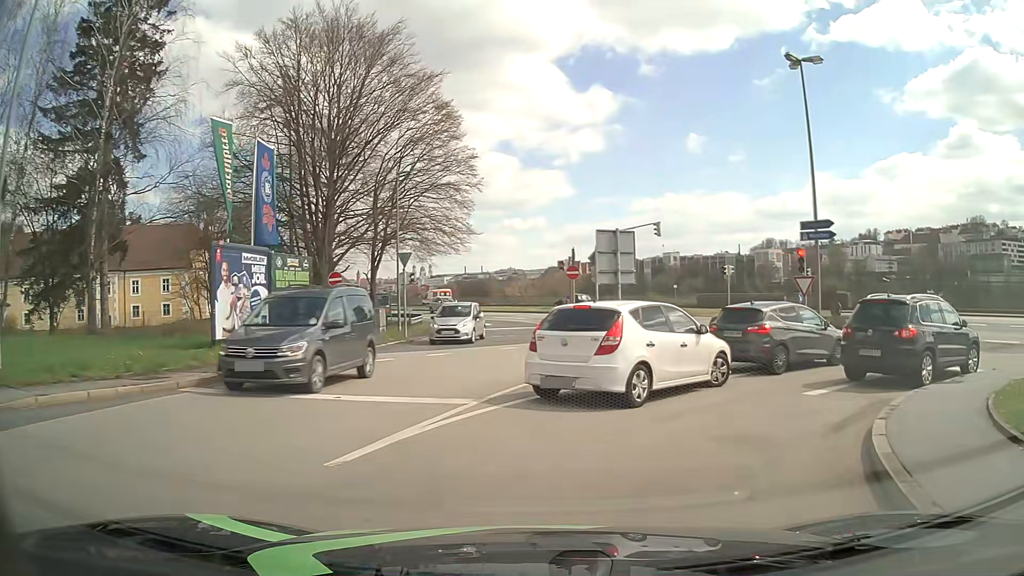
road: tertiary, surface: asphalt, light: Day
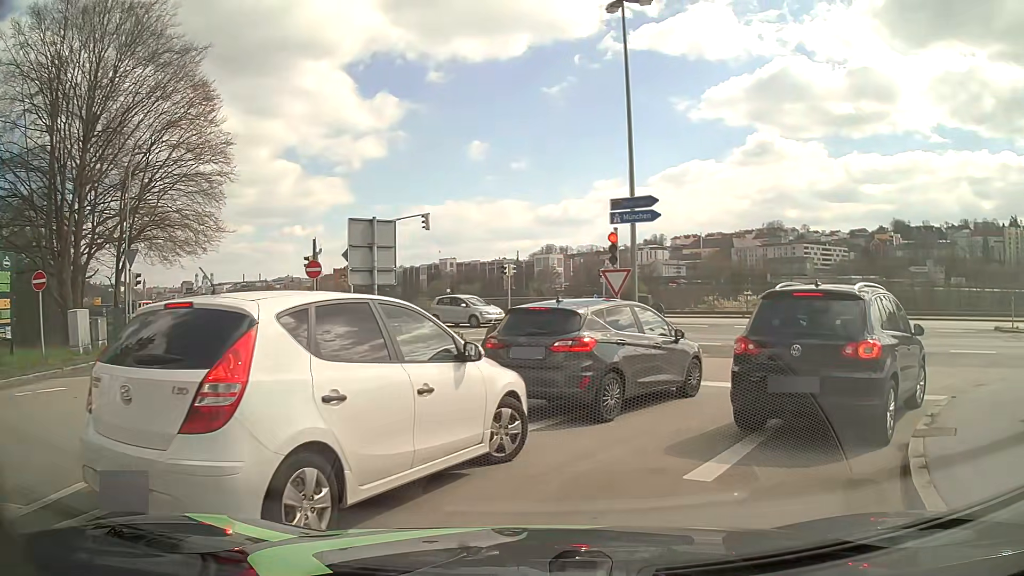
(+0.9, +5.5) m; +19°
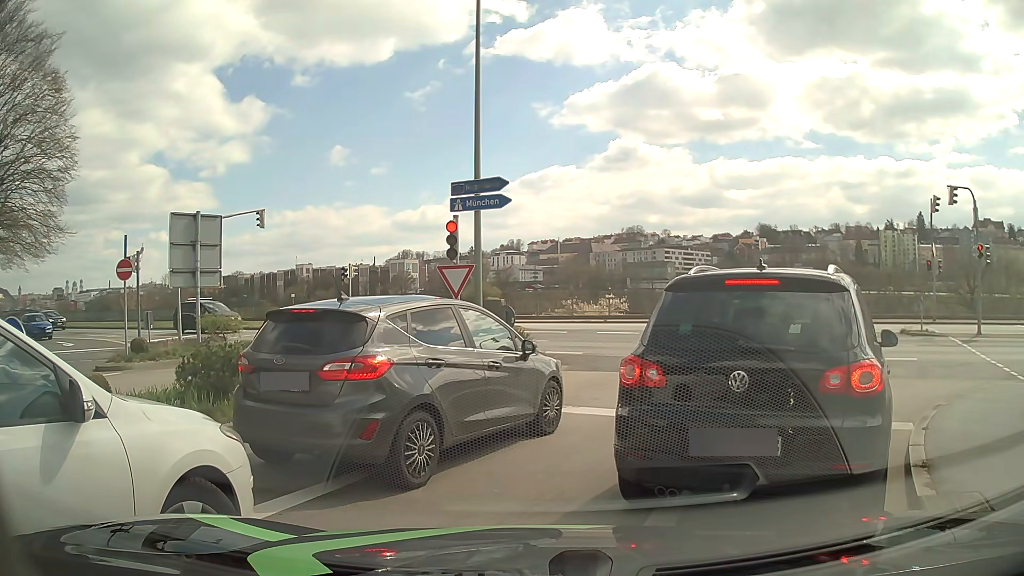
(+0.3, +2.8) m; +12°
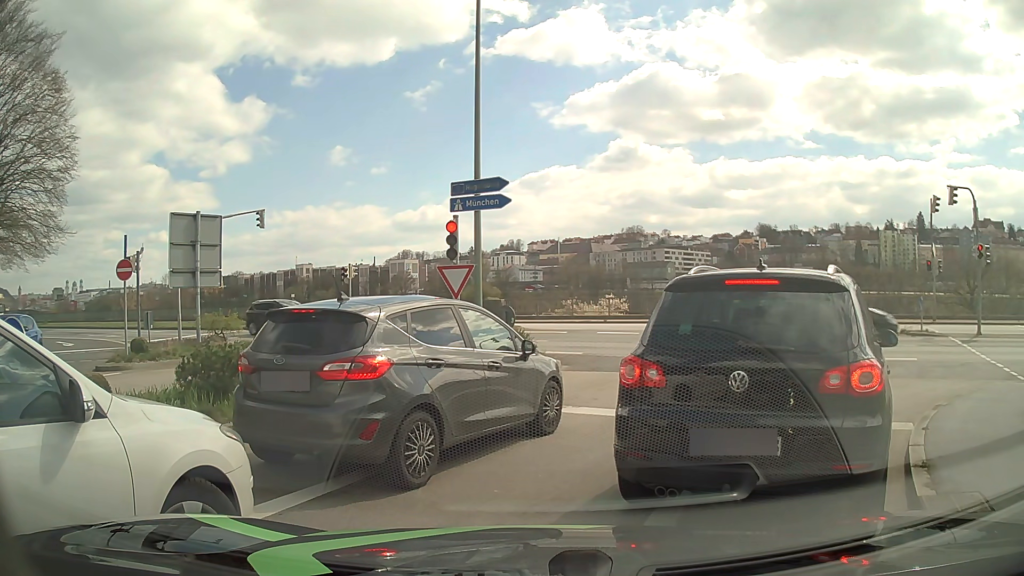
(0.0, 0.0) m; 0°
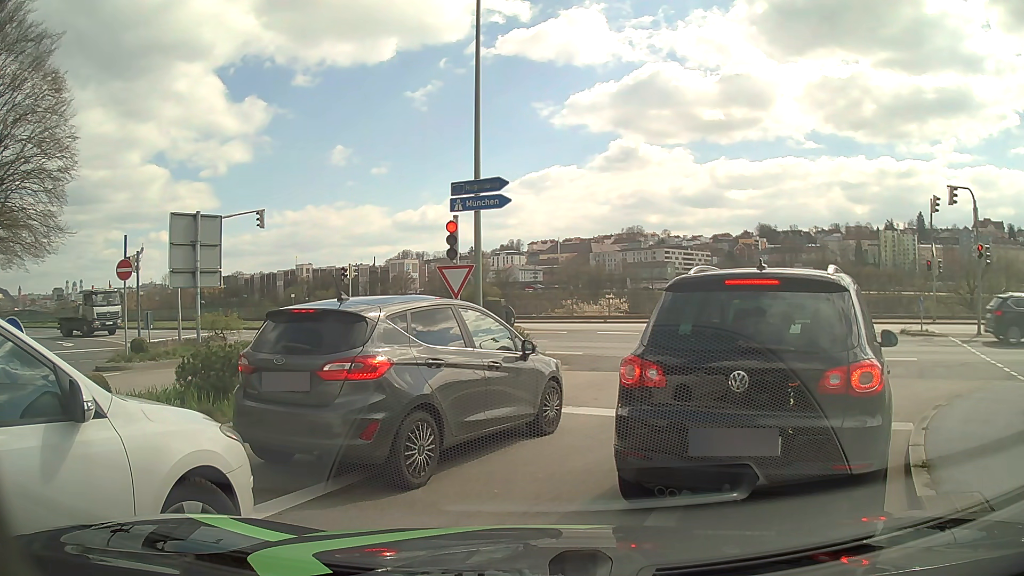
(0.0, 0.0) m; 0°
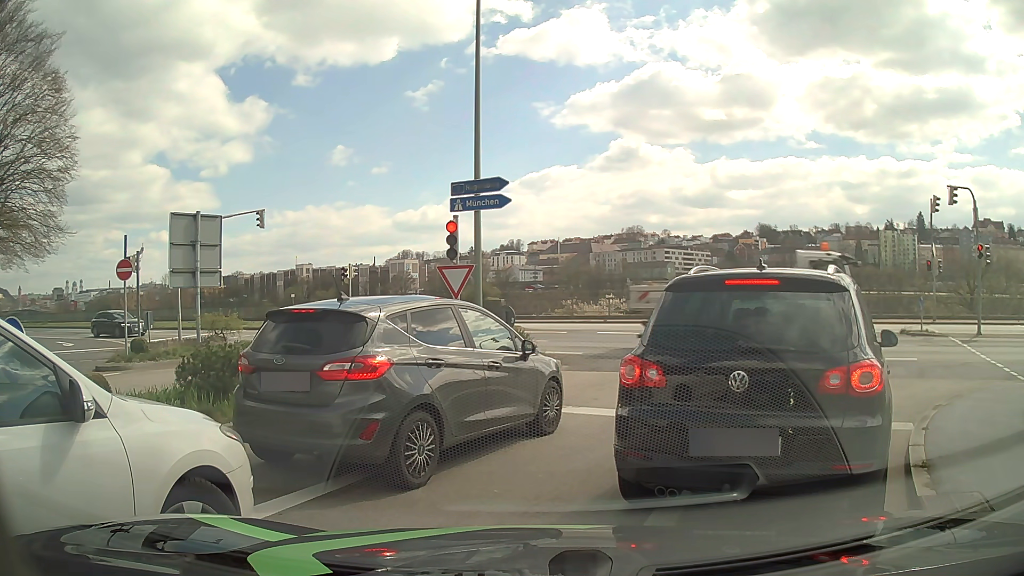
(0.0, 0.0) m; 0°
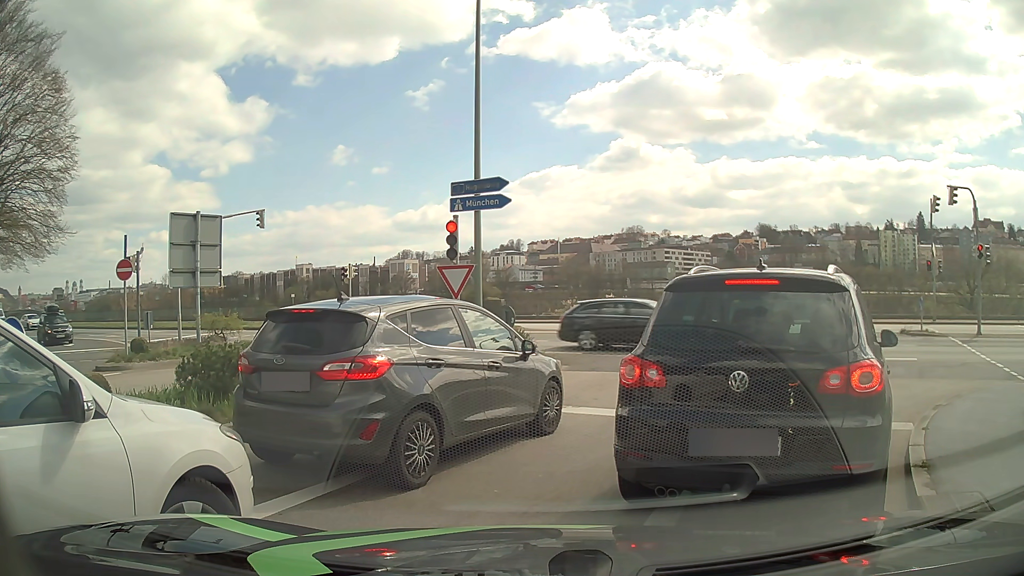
(0.0, 0.0) m; 0°
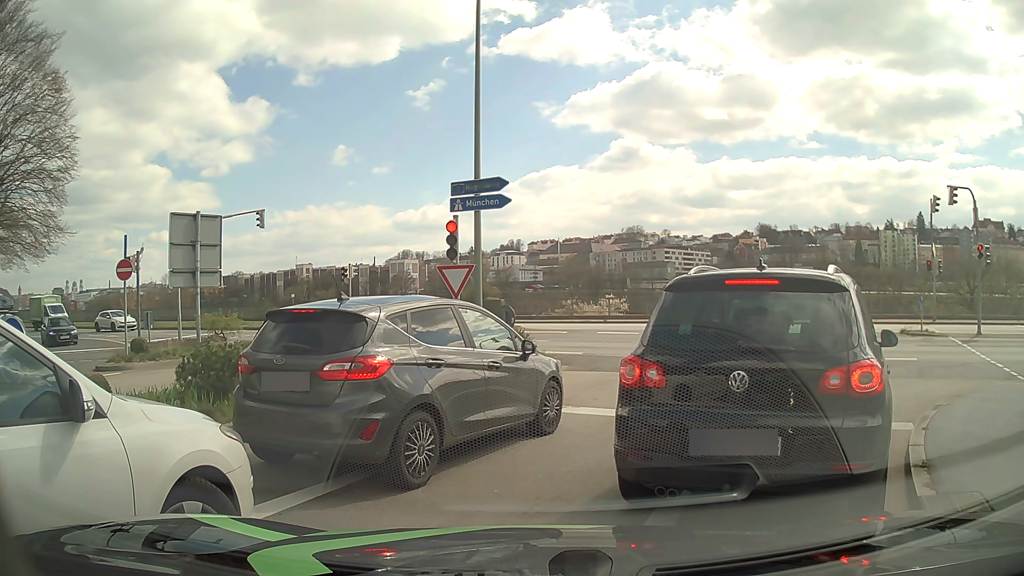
(0.0, 0.0) m; 0°
